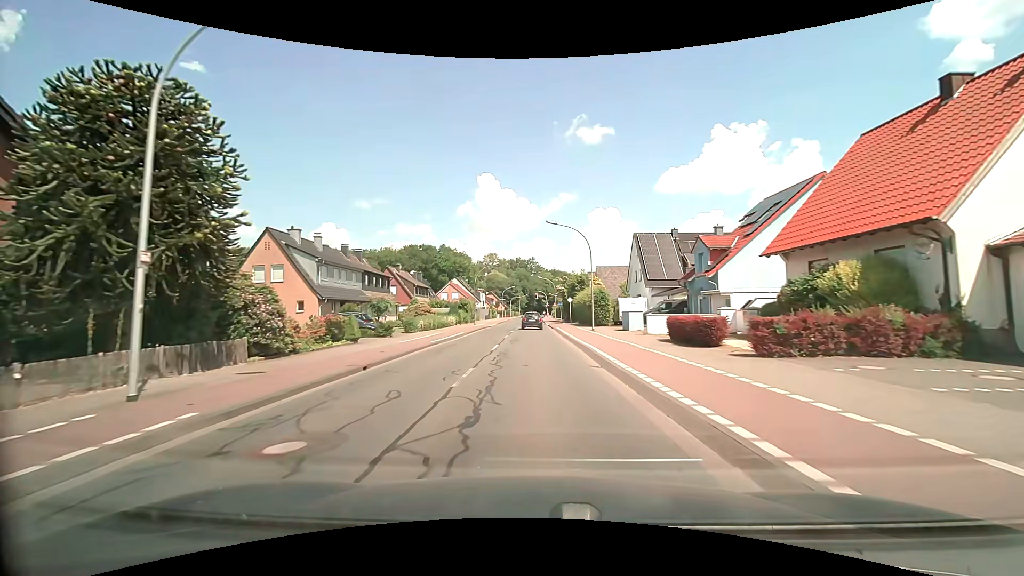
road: tertiary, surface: asphalt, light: Day
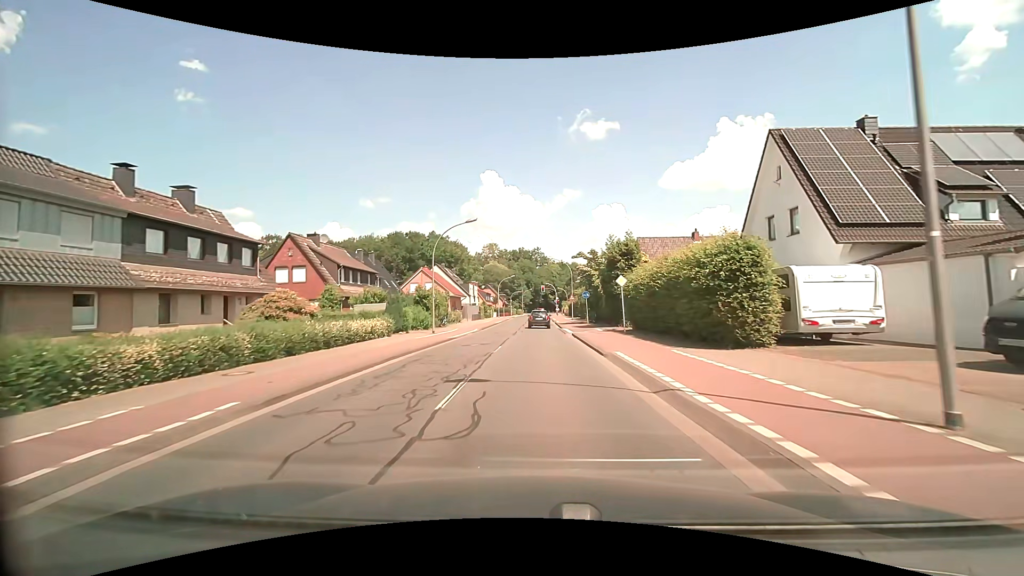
(-0.1, +28.9) m; 0°
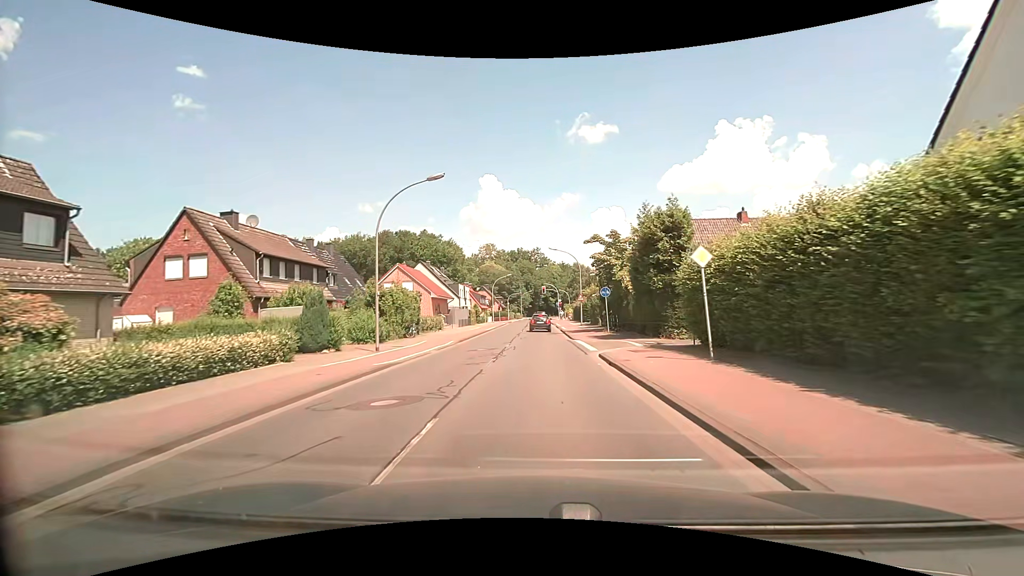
(0.0, +12.1) m; 0°
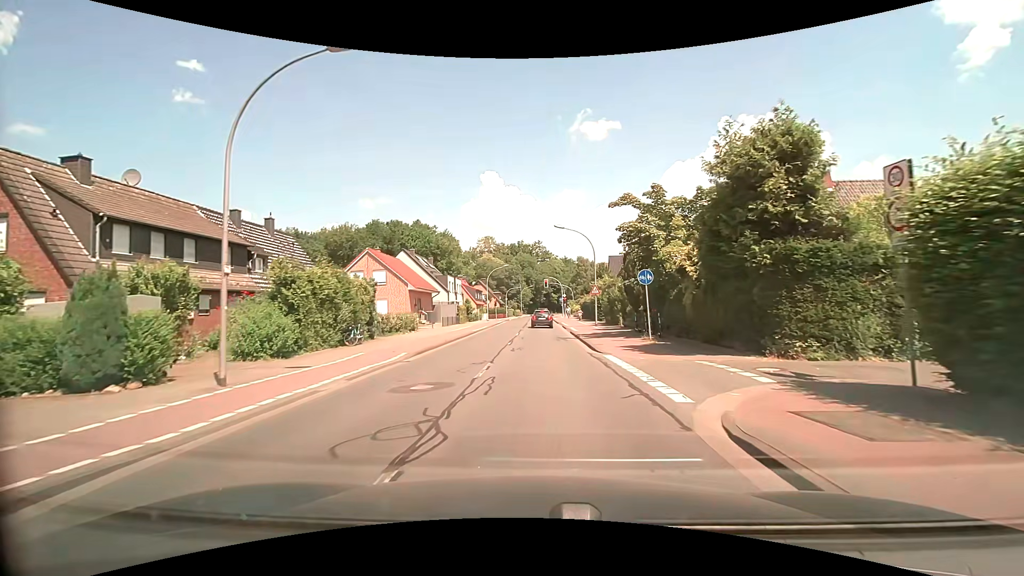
(0.0, +11.0) m; 0°
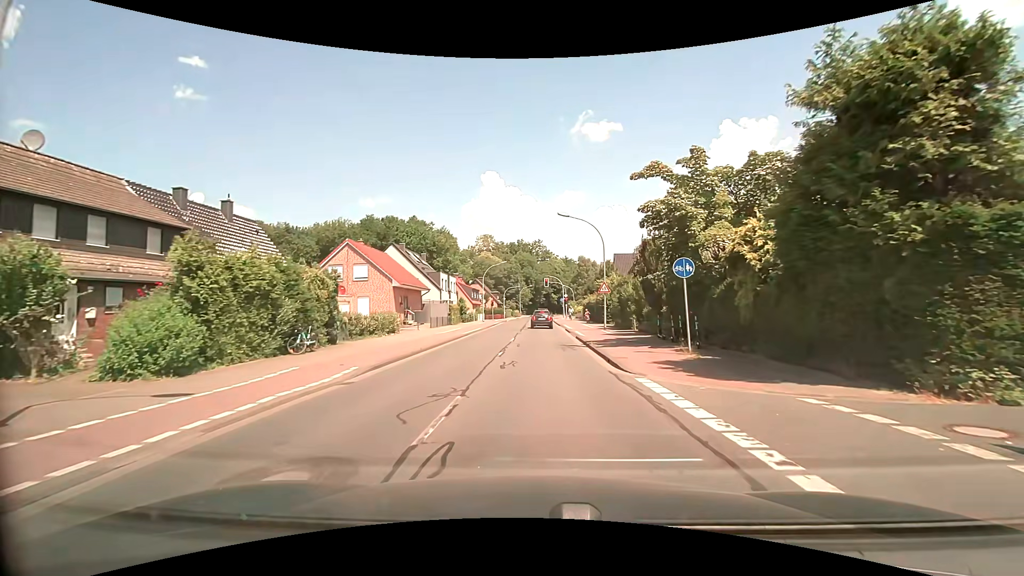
(0.0, +5.1) m; 0°
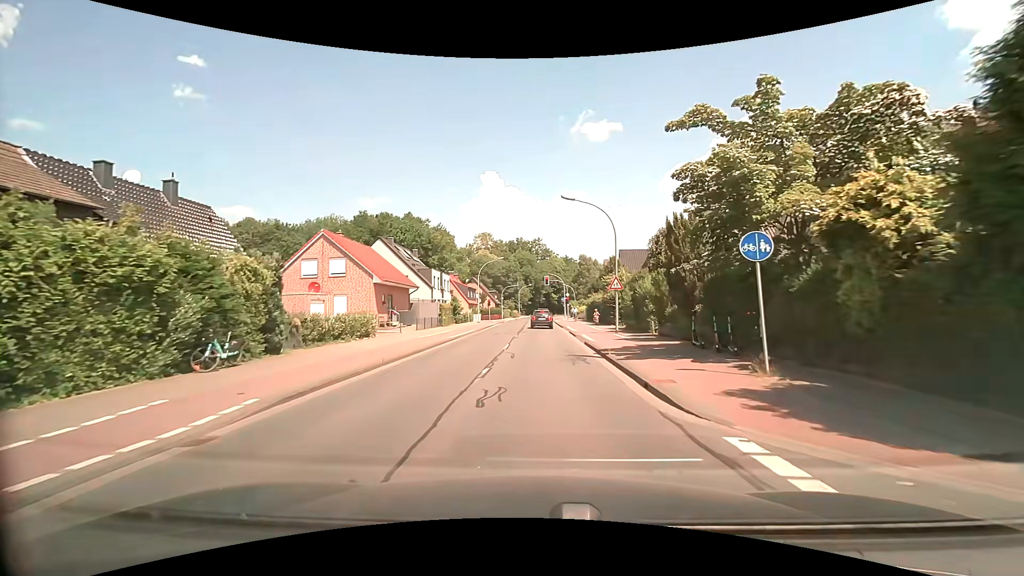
(0.0, +4.9) m; +1°
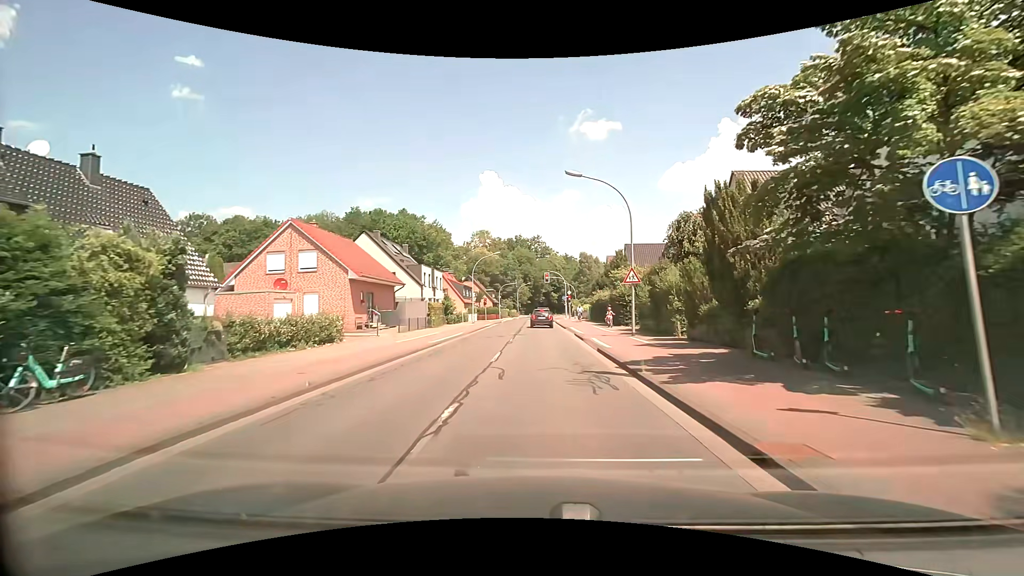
(0.0, +4.8) m; 0°
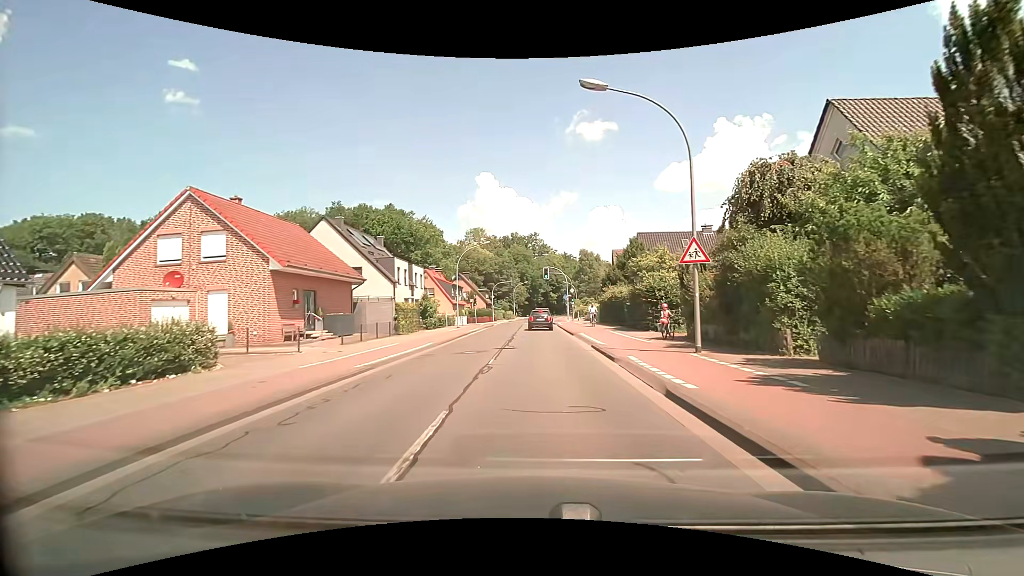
(0.0, +9.4) m; 0°
(0, +10) (0, +20) (0, +30) (0, +40) (0, +50) (0, +60) (+1, +70) (+1, +80) (+1, +90) (+2, +100) m
